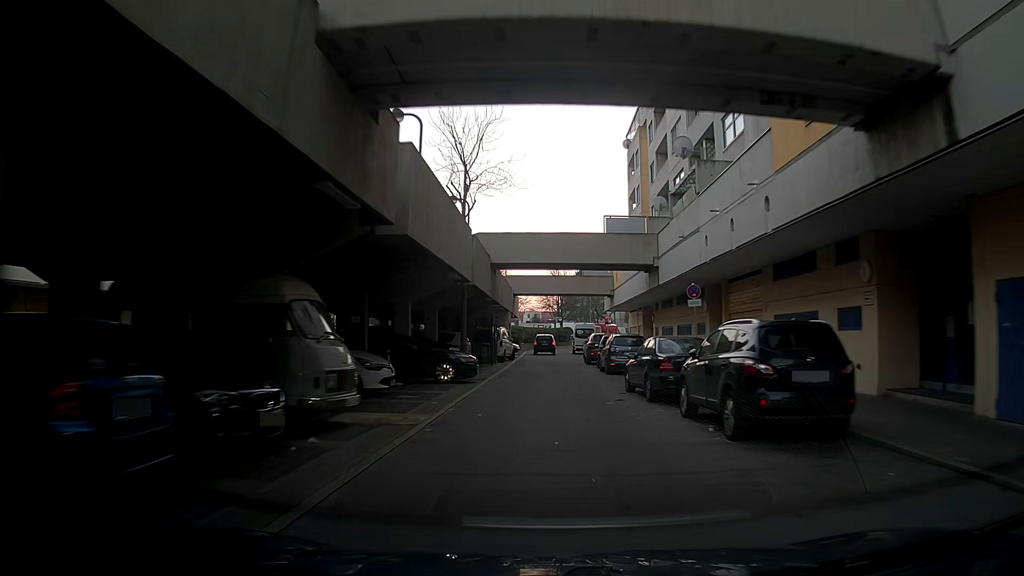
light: Day
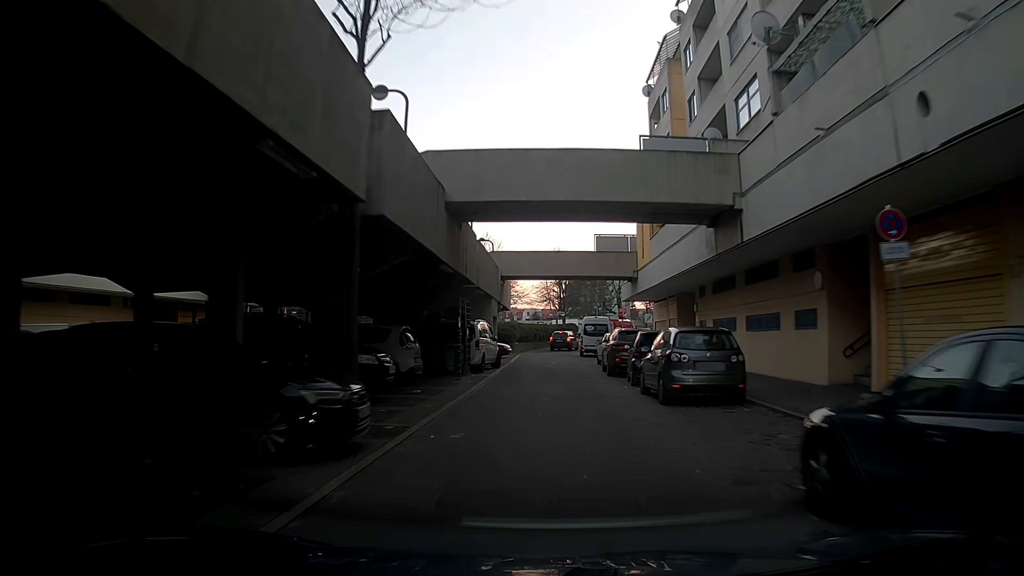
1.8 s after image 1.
(+0.1, +12.7) m; -1°
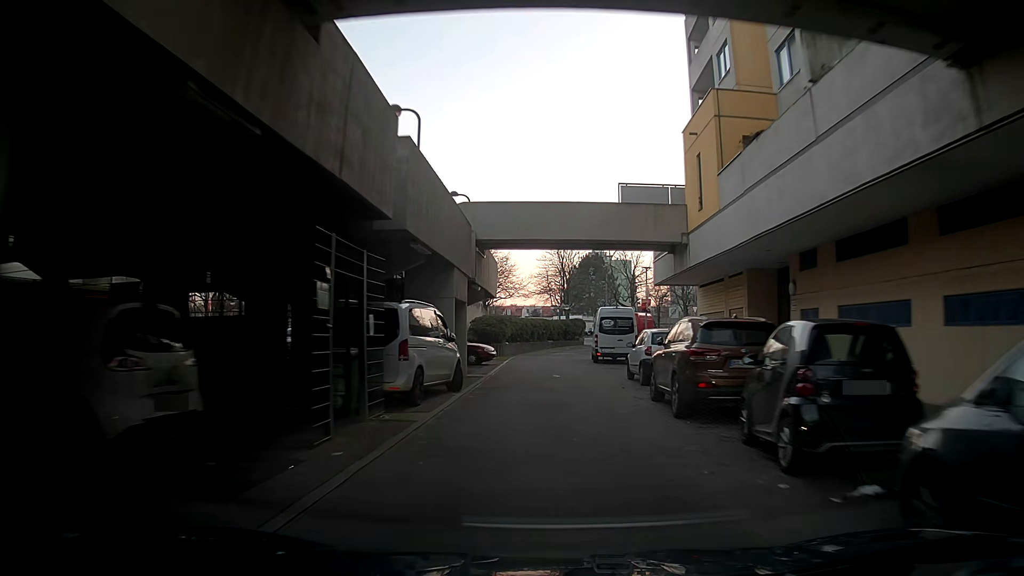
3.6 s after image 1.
(+0.3, +12.6) m; +2°
